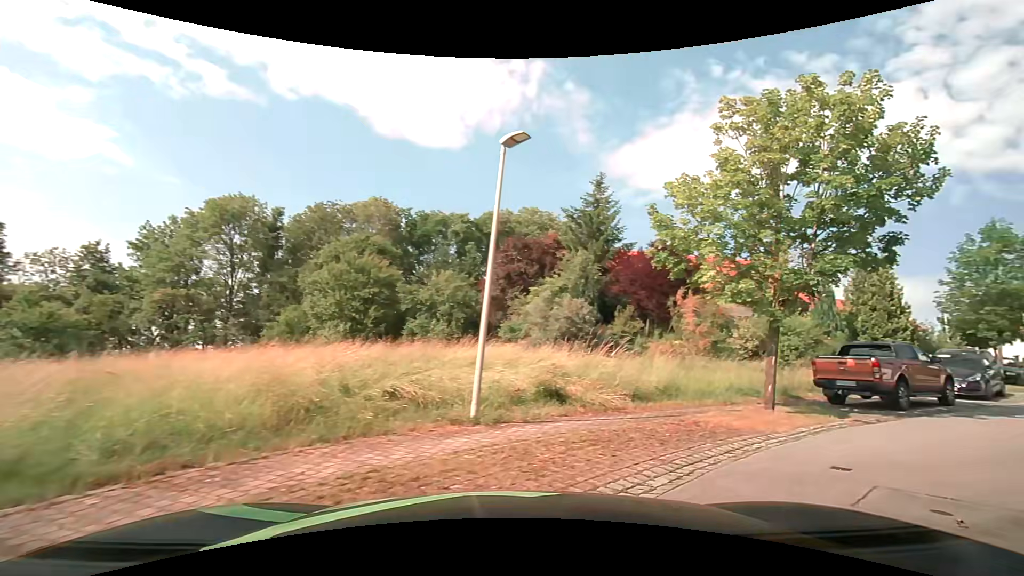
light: Day
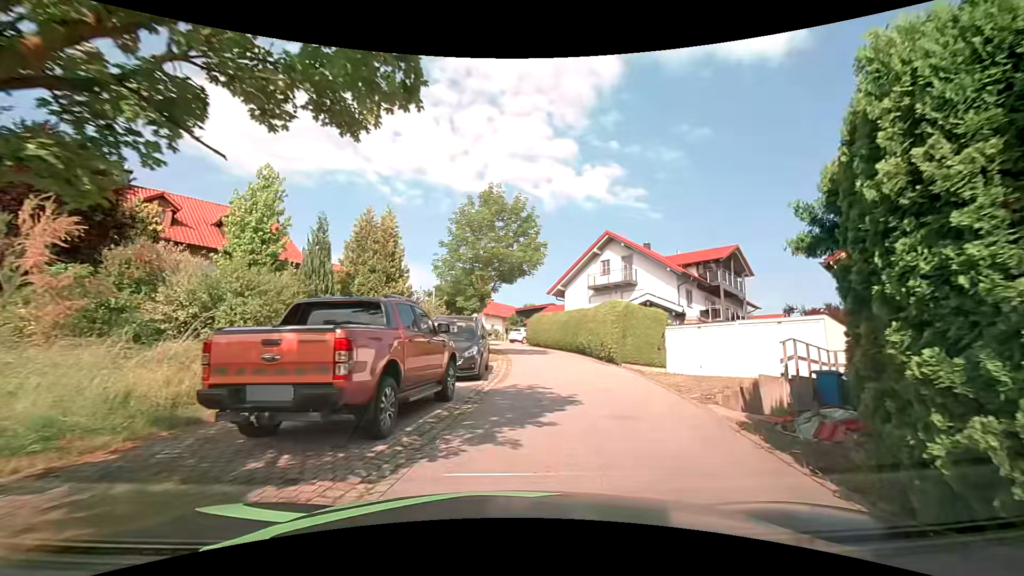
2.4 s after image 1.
(+5.2, +9.0) m; +51°
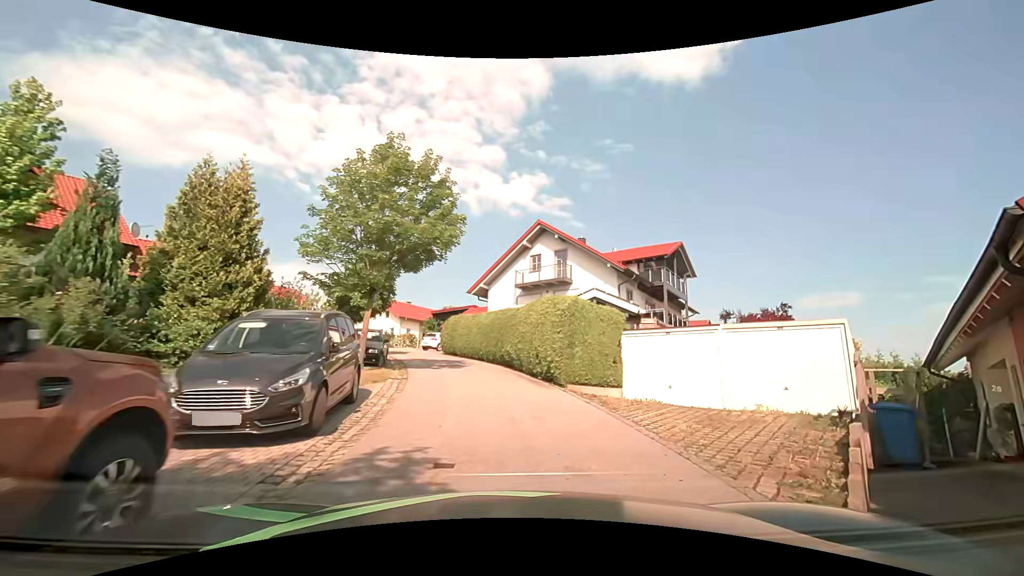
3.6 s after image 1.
(+0.5, +6.3) m; +8°
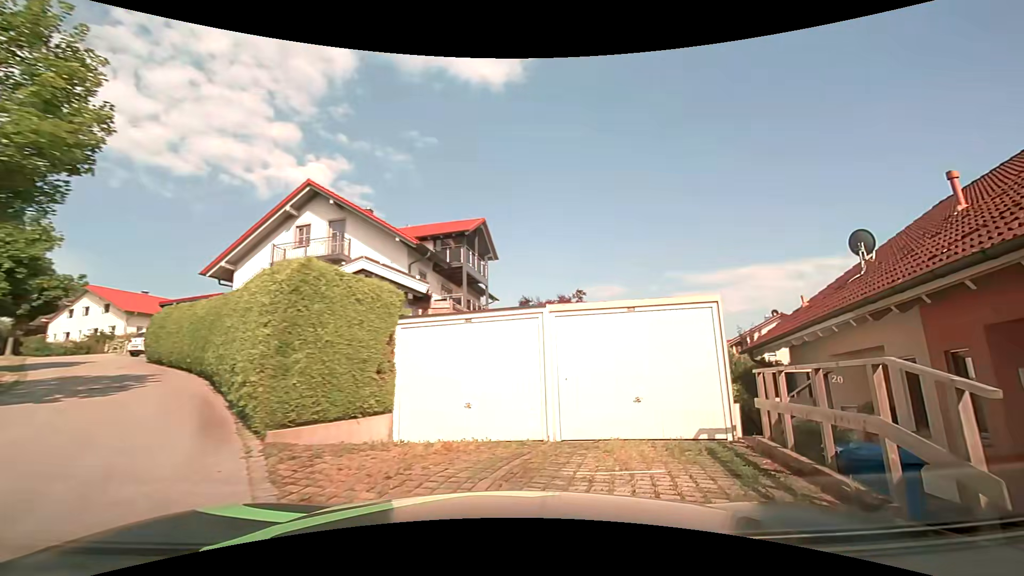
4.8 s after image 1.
(+1.2, +6.0) m; +24°
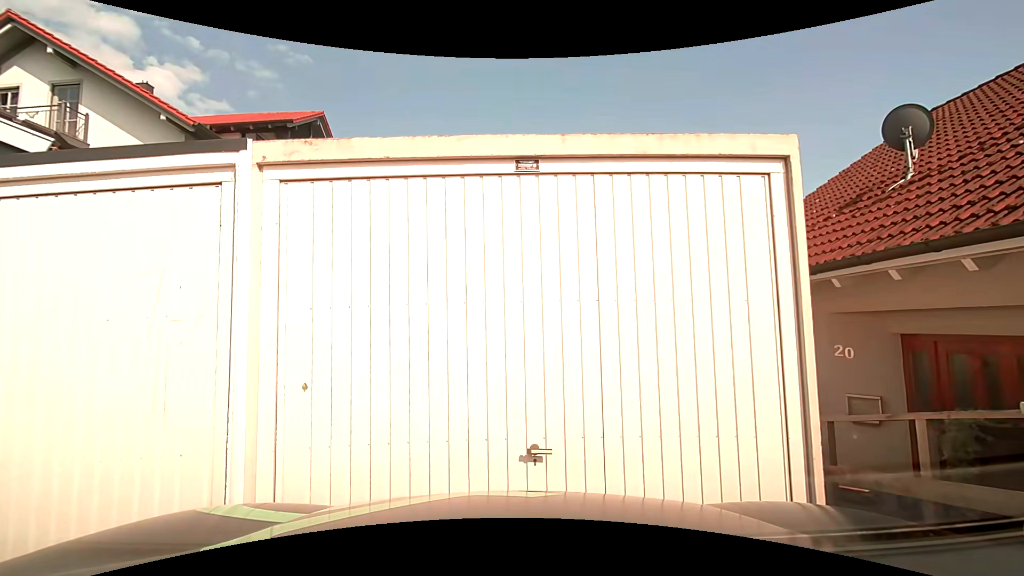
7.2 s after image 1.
(+0.8, +5.6) m; +9°
